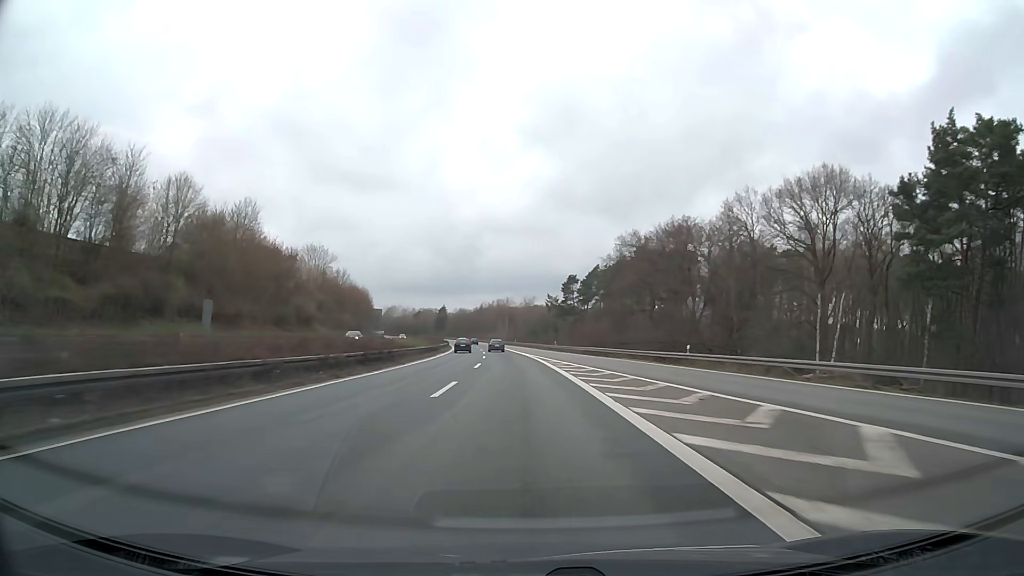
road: motorway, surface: asphalt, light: Day
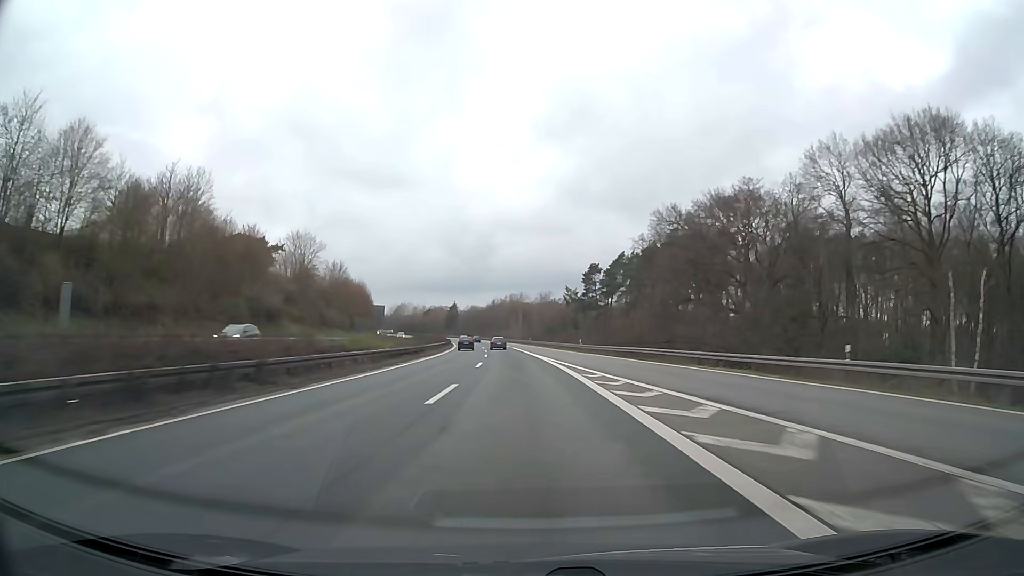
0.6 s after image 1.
(-0.2, +19.9) m; -1°
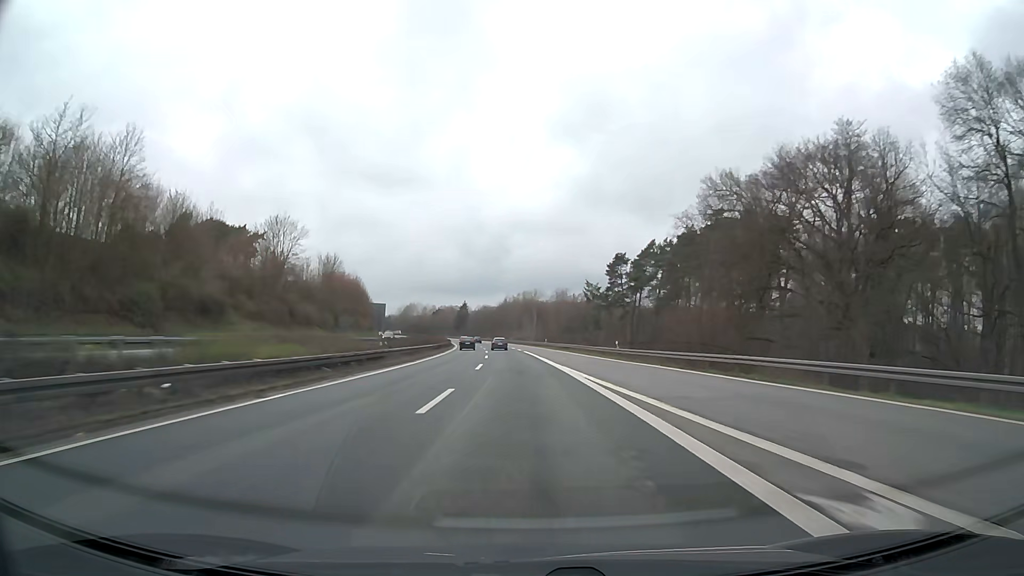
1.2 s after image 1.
(-0.2, +20.0) m; -1°
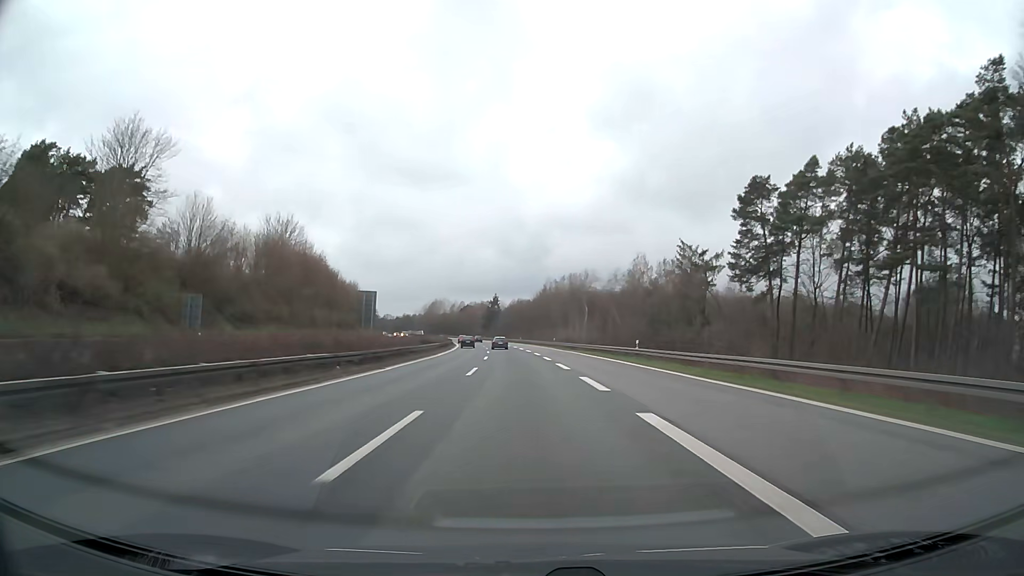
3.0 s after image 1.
(-1.7, +60.0) m; -3°
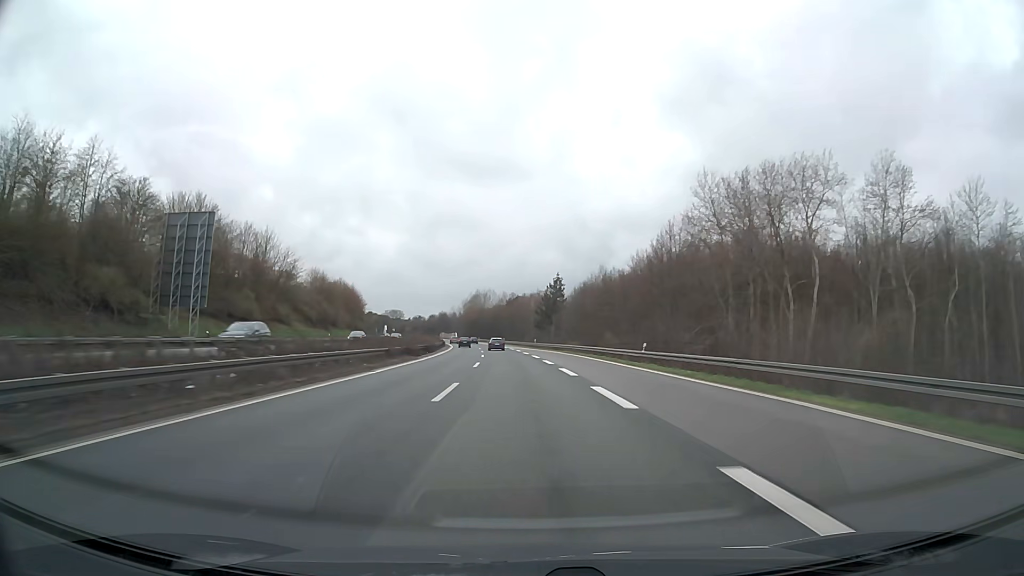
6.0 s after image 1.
(-4.8, +100.3) m; -5°
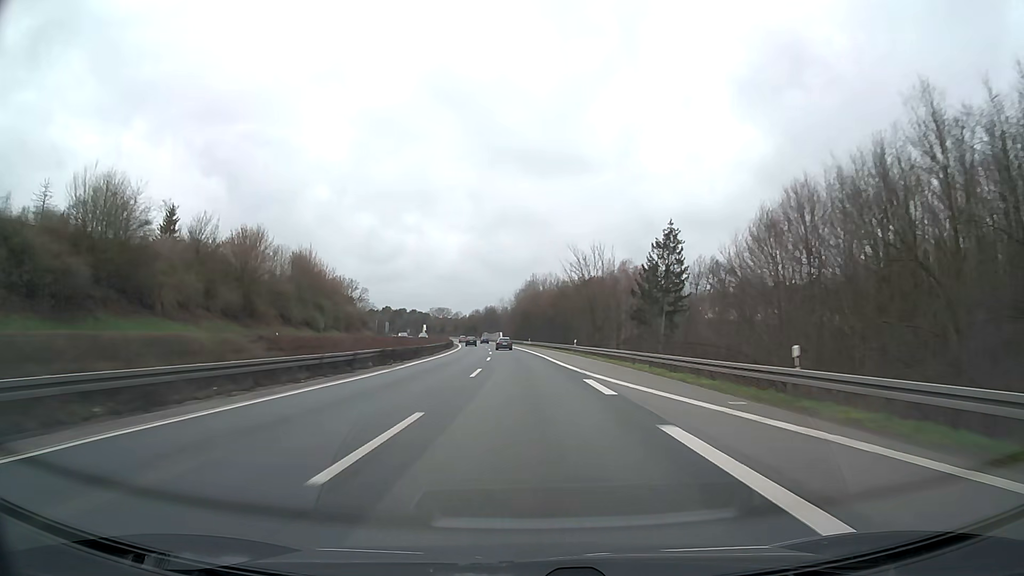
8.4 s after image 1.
(-3.3, +80.6) m; -5°
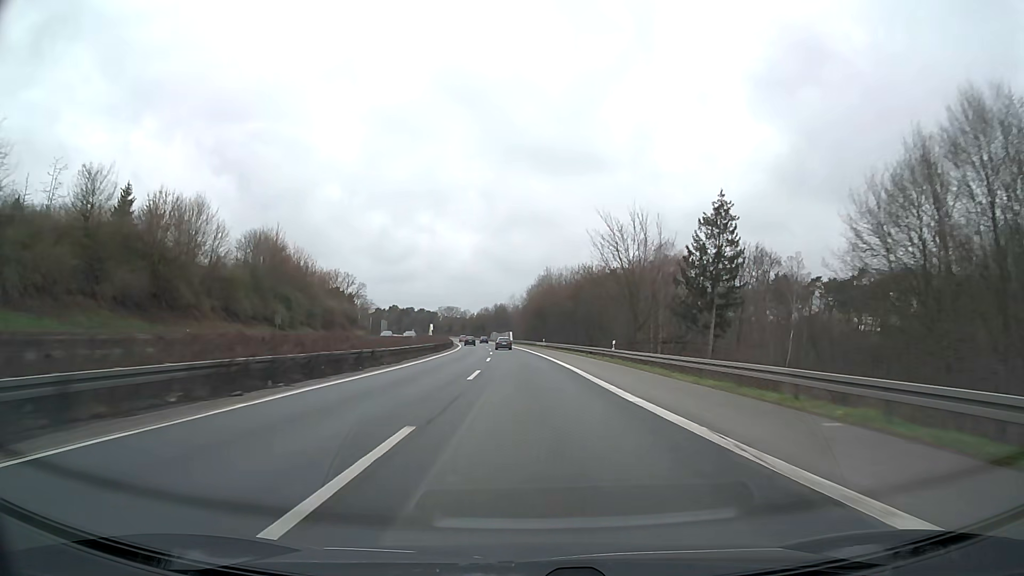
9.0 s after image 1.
(-0.2, +20.2) m; -1°
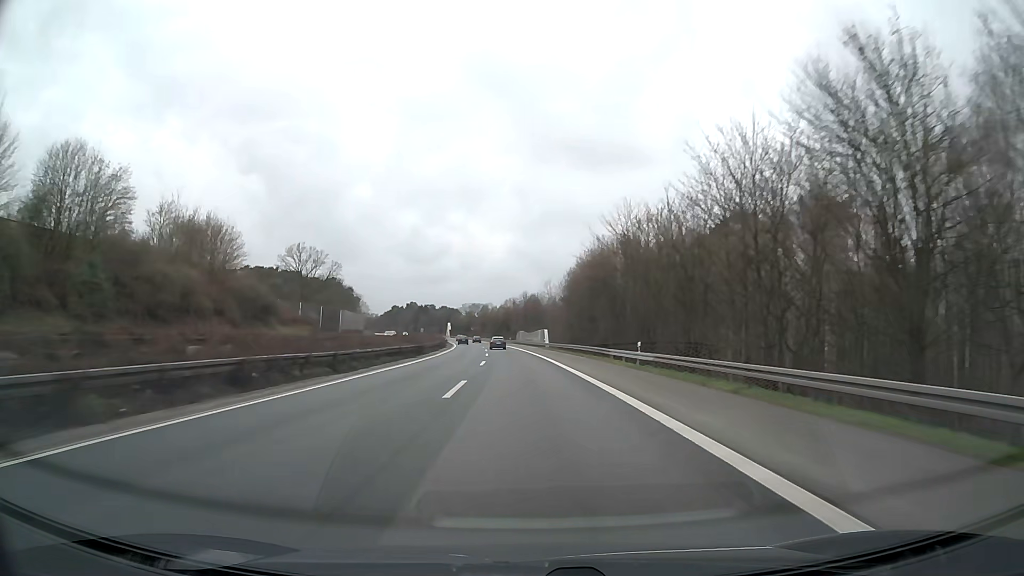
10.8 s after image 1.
(-1.5, +60.9) m; -3°
(0, +10) (0, +20) (0, +30) (-1, +40) (-1, +50) (-2, +60) (-2, +70) (-3, +80) (-4, +90) (-5, +100) m
